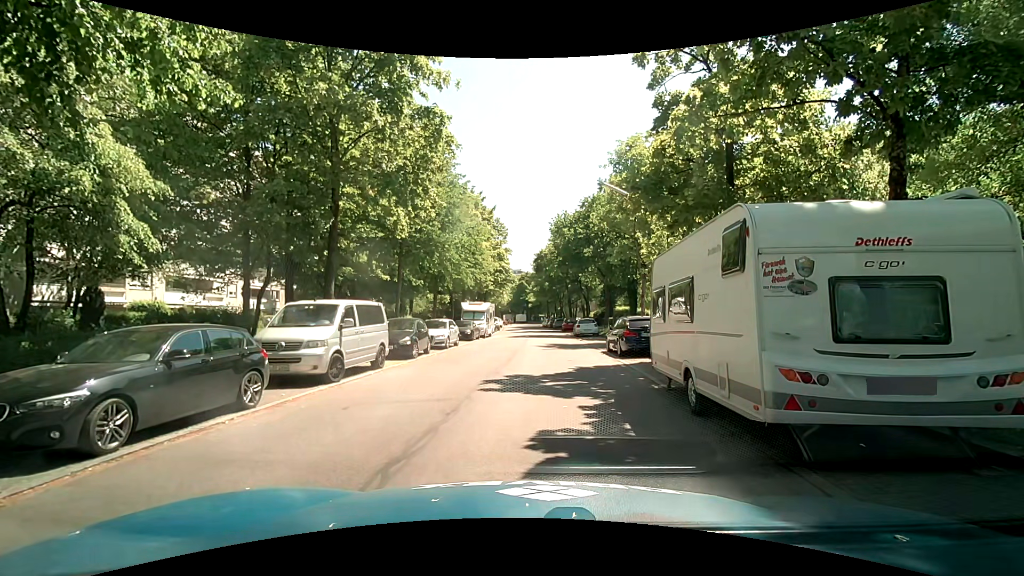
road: residential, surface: asphalt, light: Day
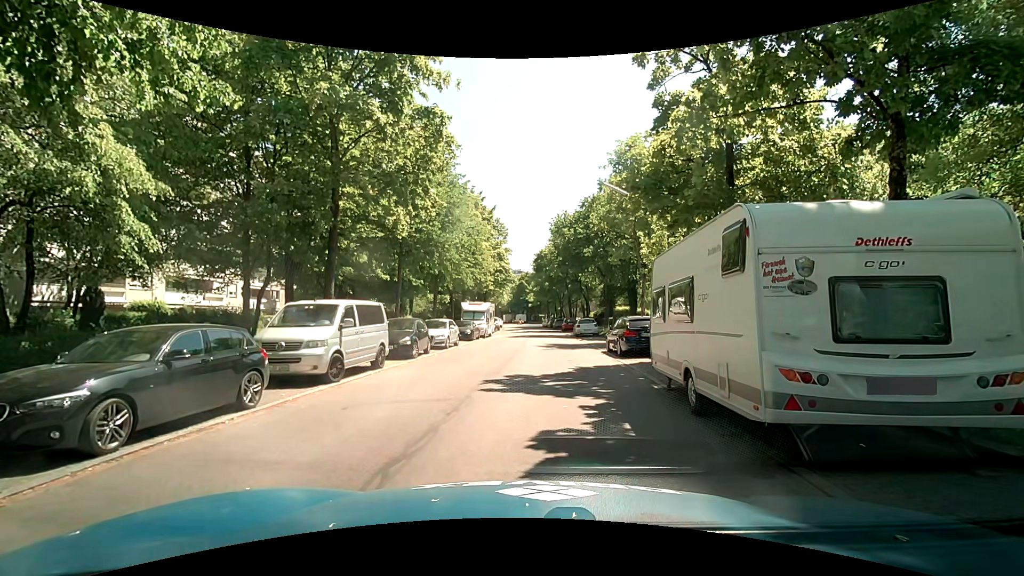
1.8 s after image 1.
(0.0, 0.0) m; 0°
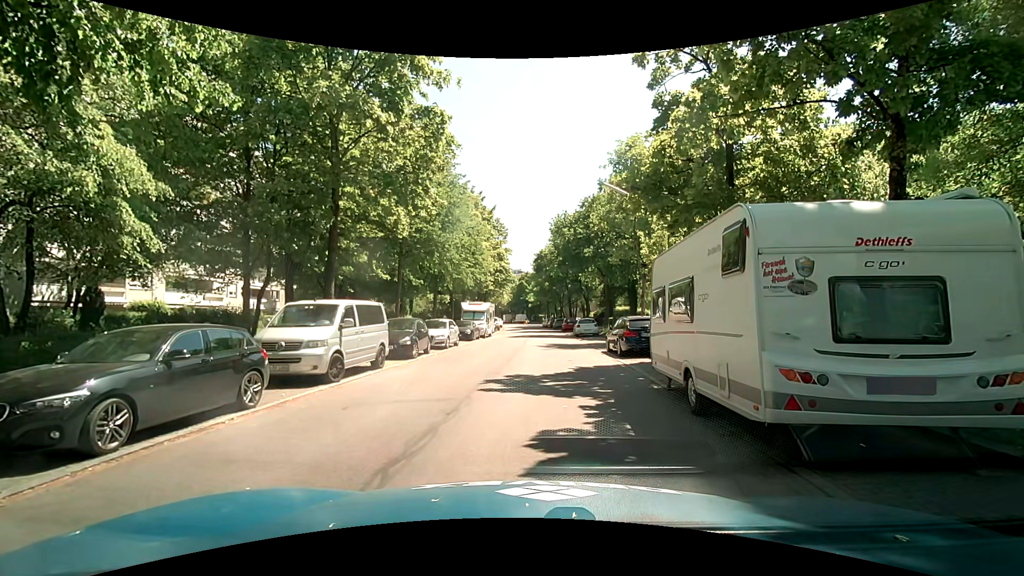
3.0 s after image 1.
(0.0, 0.0) m; 0°
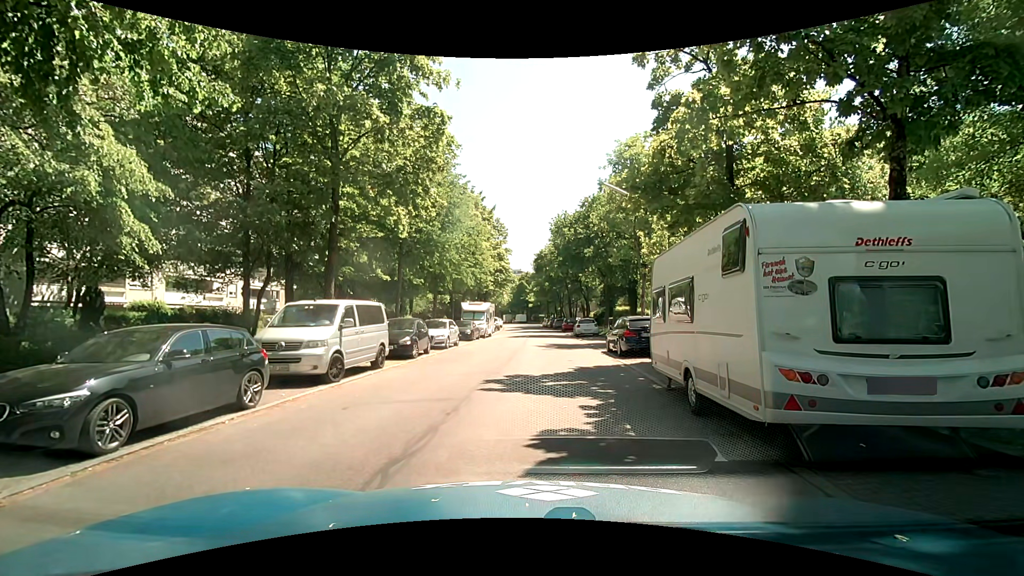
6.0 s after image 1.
(0.0, 0.0) m; 0°
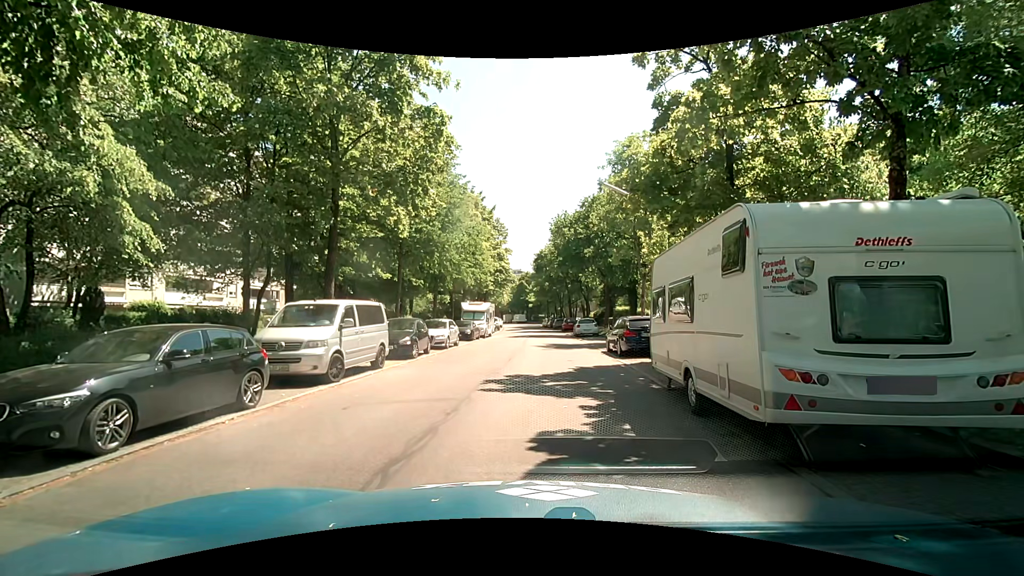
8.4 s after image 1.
(0.0, 0.0) m; 0°
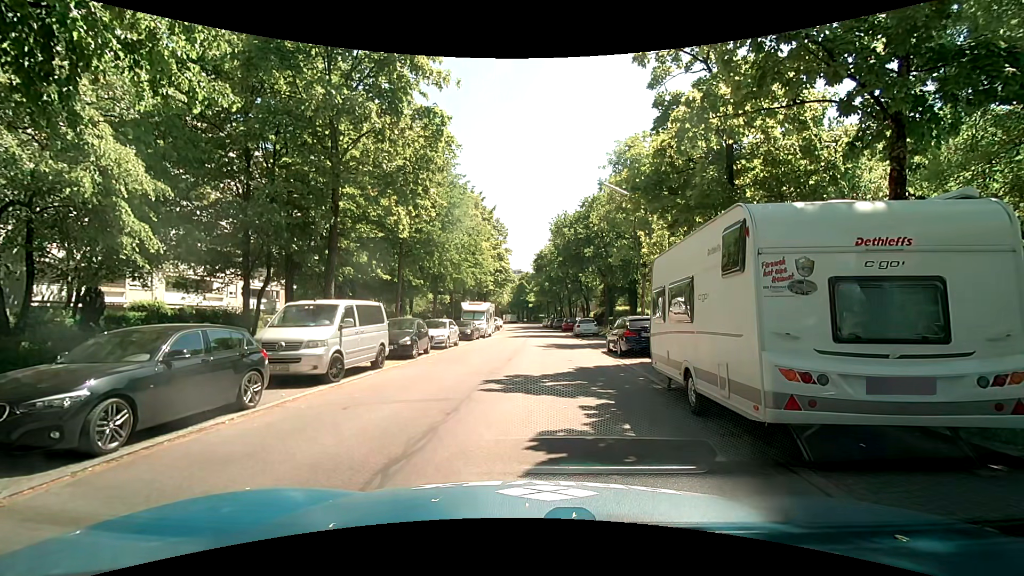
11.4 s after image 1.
(0.0, 0.0) m; 0°
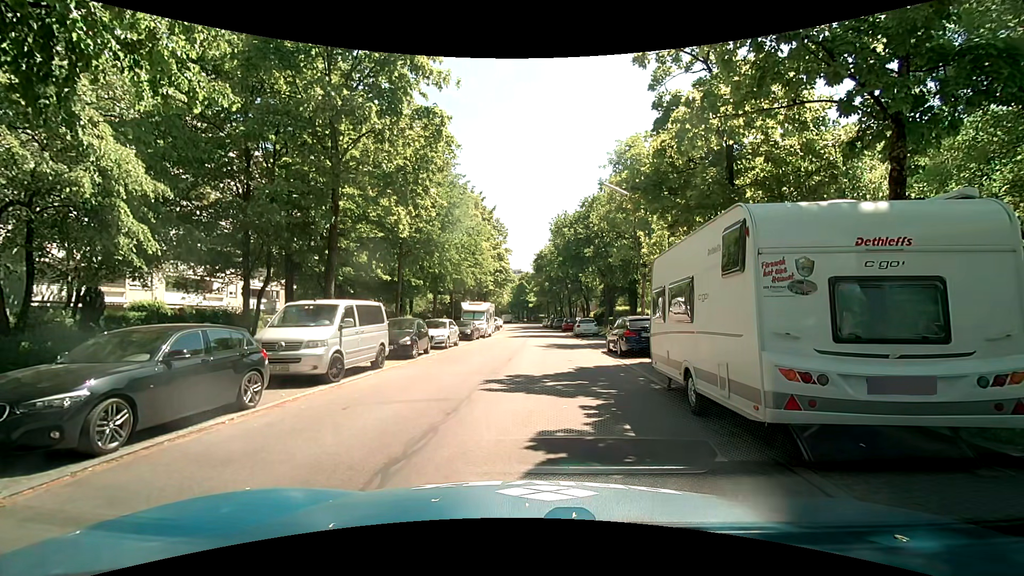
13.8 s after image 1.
(0.0, 0.0) m; 0°
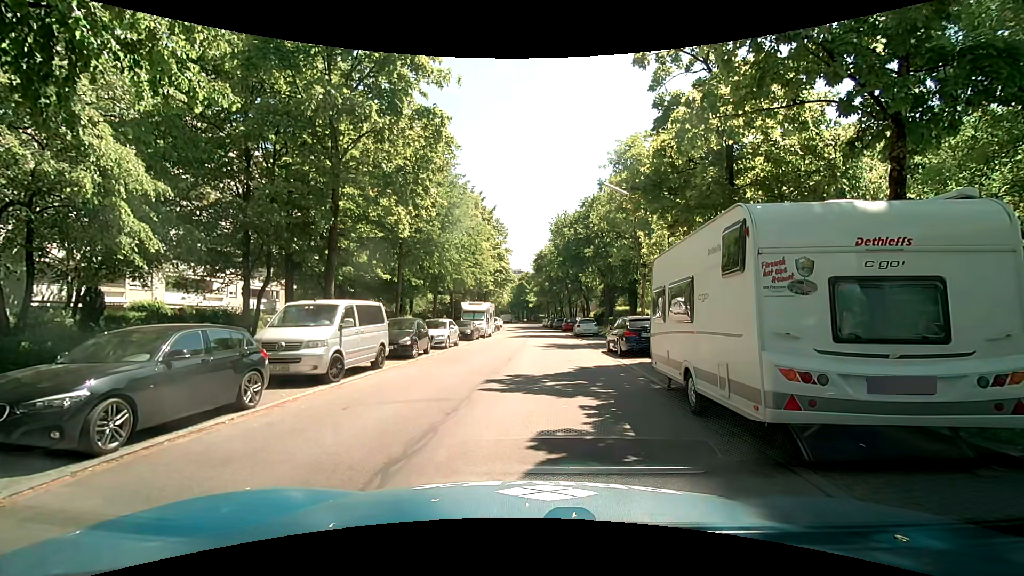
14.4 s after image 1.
(0.0, 0.0) m; 0°
